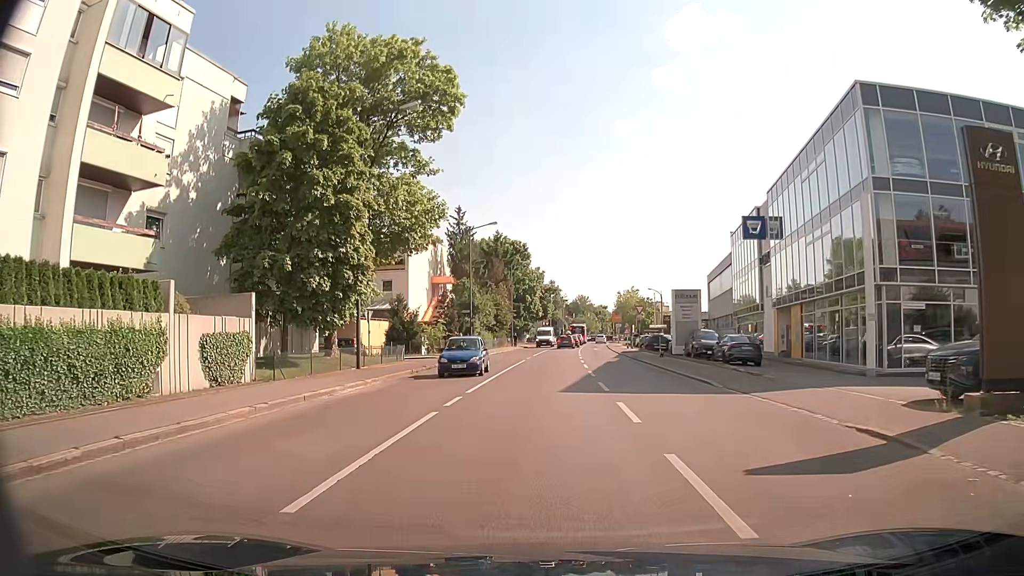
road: secondary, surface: asphalt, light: Day
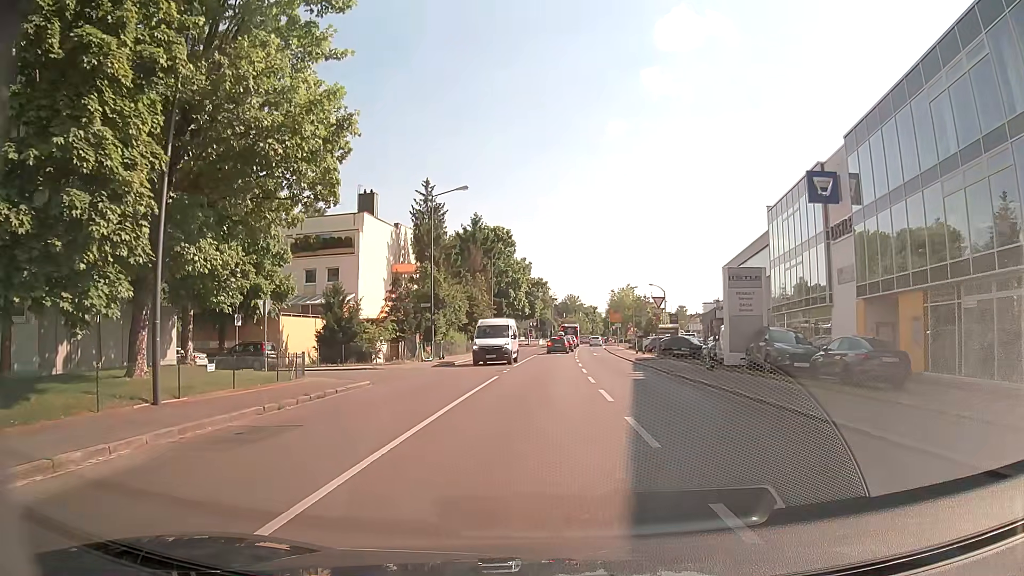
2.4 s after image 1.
(+0.1, +14.3) m; +1°
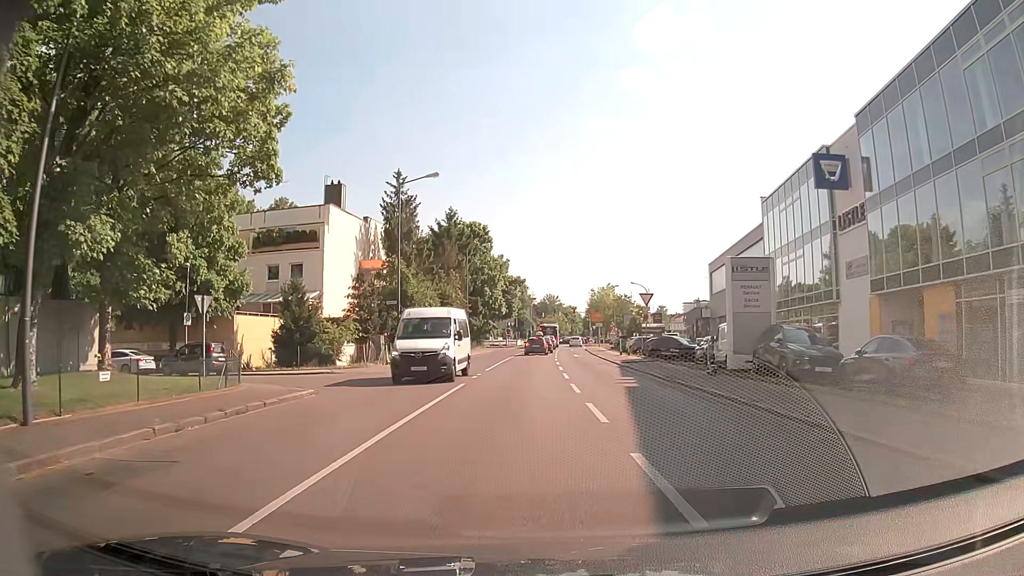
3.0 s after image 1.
(0.0, +3.6) m; +2°
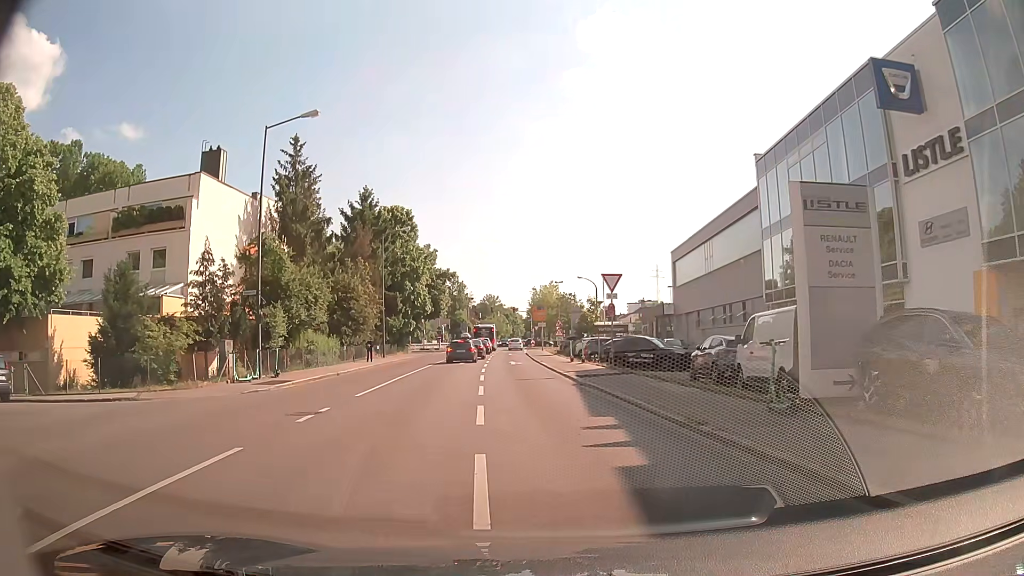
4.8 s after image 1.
(+0.6, +12.1) m; +4°
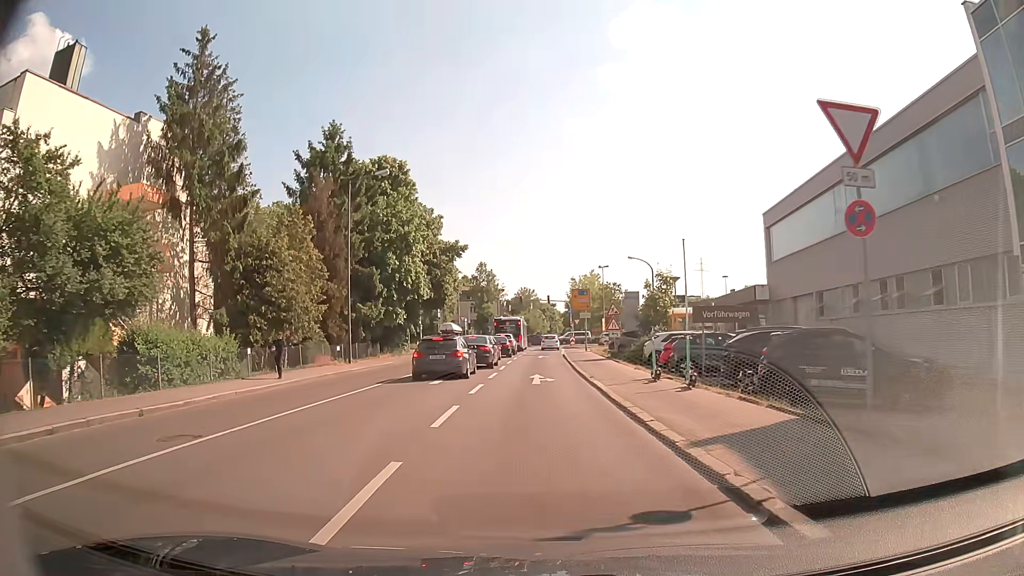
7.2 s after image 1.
(-0.3, +19.4) m; -2°
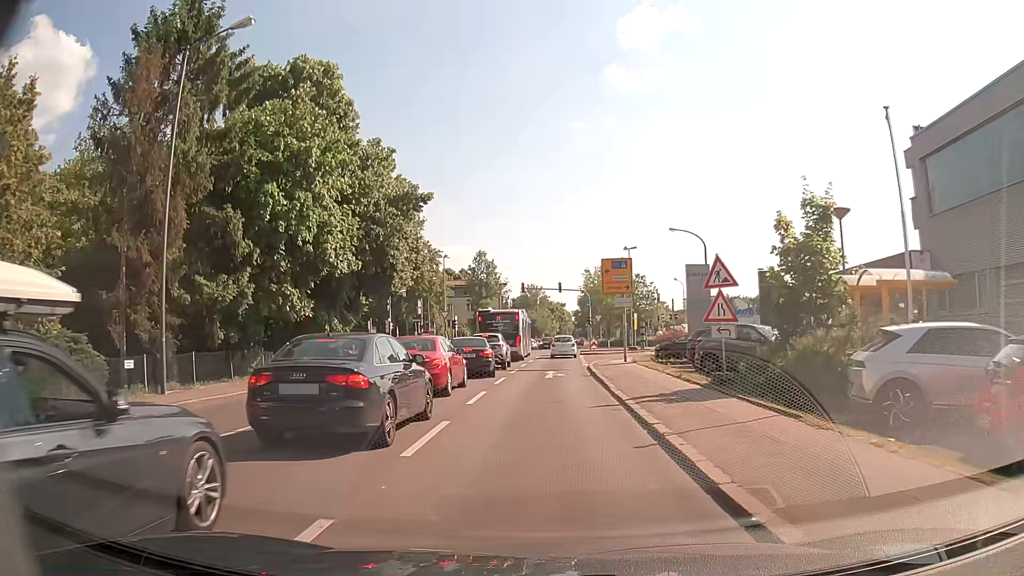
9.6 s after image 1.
(-0.3, +20.5) m; -1°
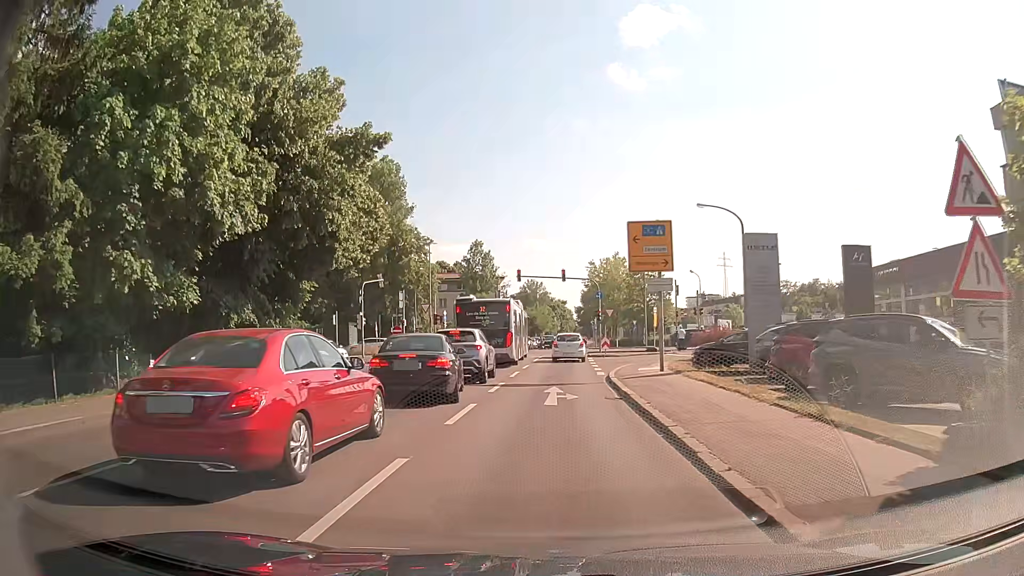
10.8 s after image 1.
(0.0, +9.7) m; 0°
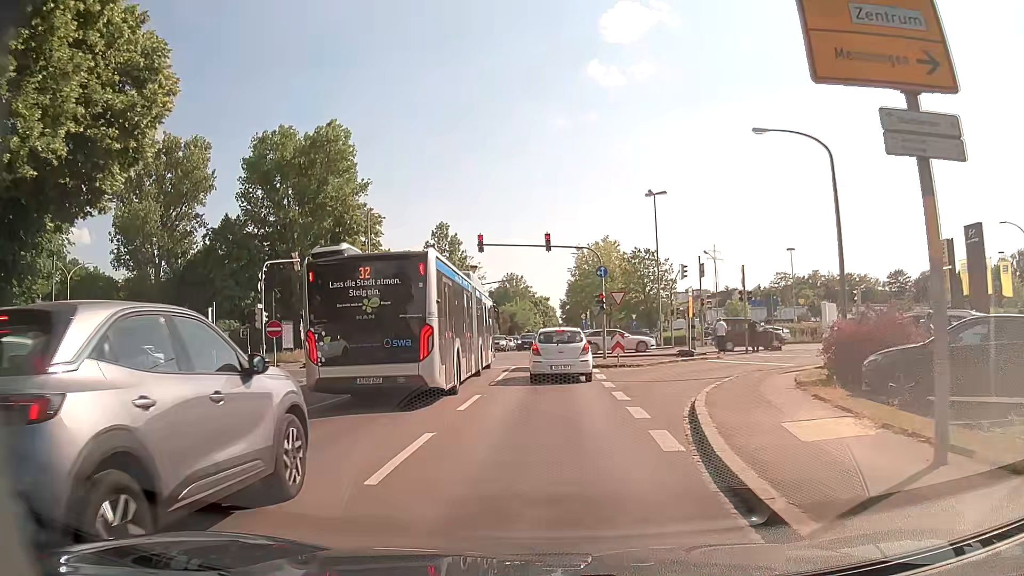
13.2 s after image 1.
(+0.2, +16.0) m; +1°
